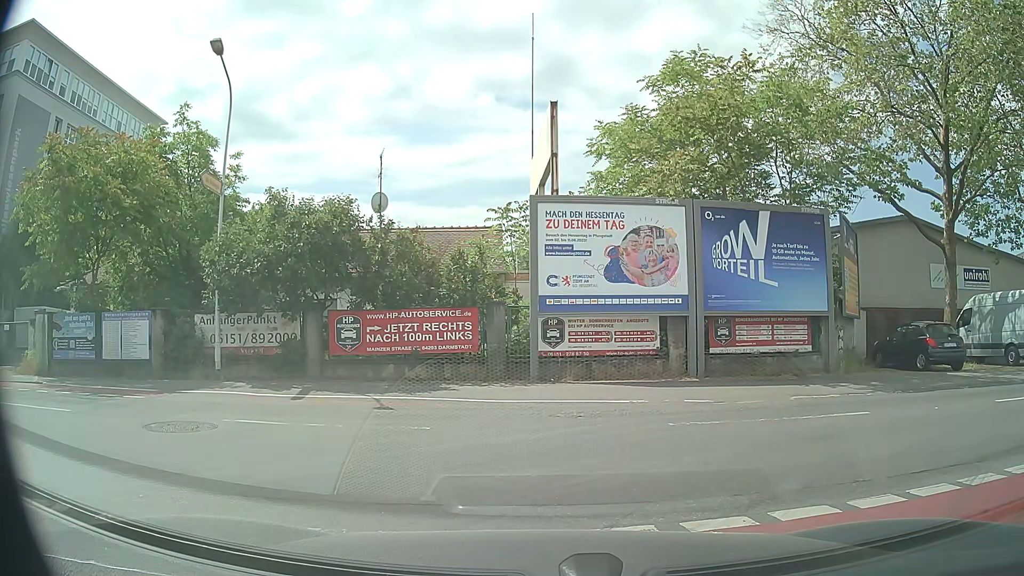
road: tertiary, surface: asphalt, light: Day
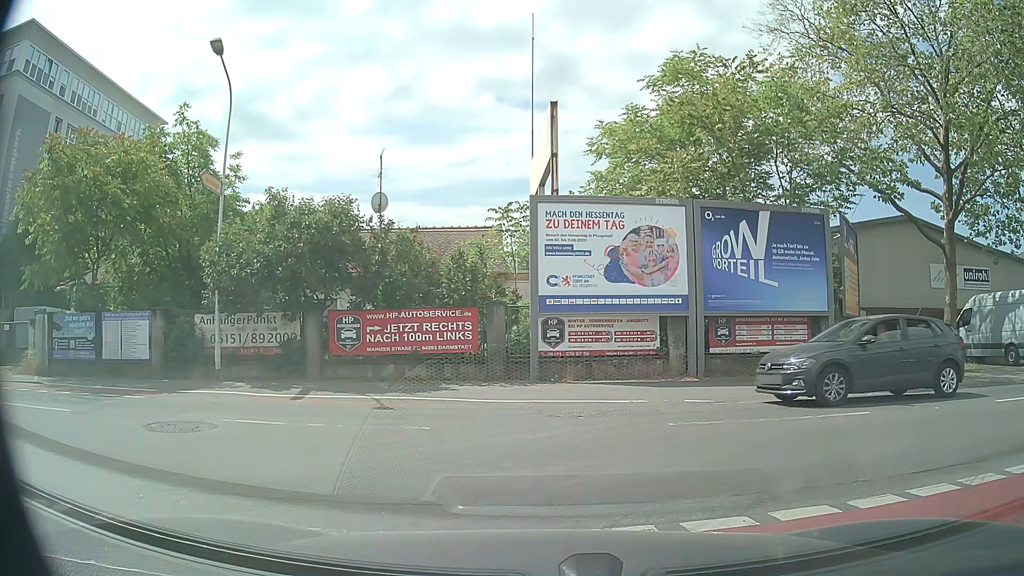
(0.0, 0.0) m; 0°
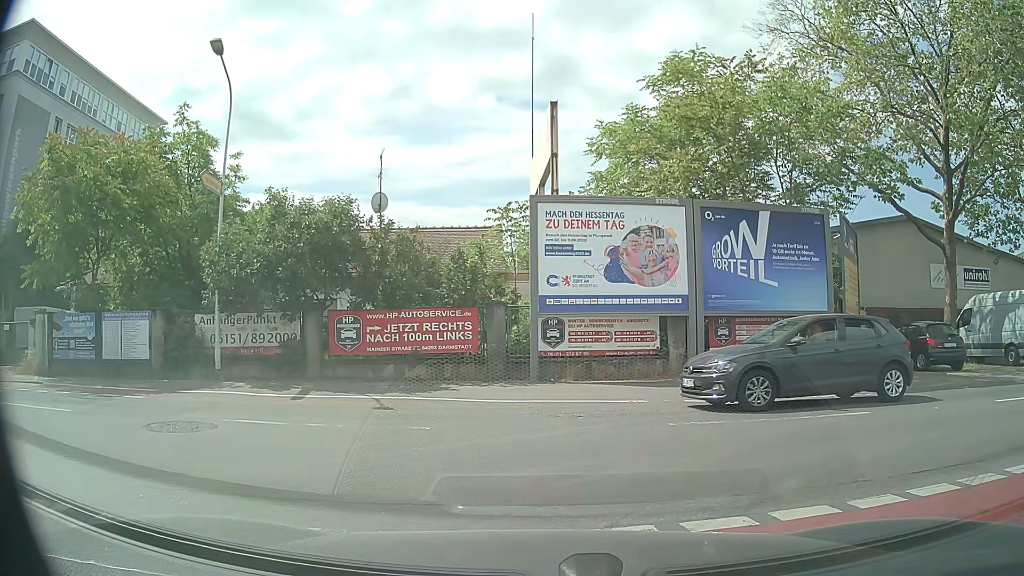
(0.0, 0.0) m; 0°
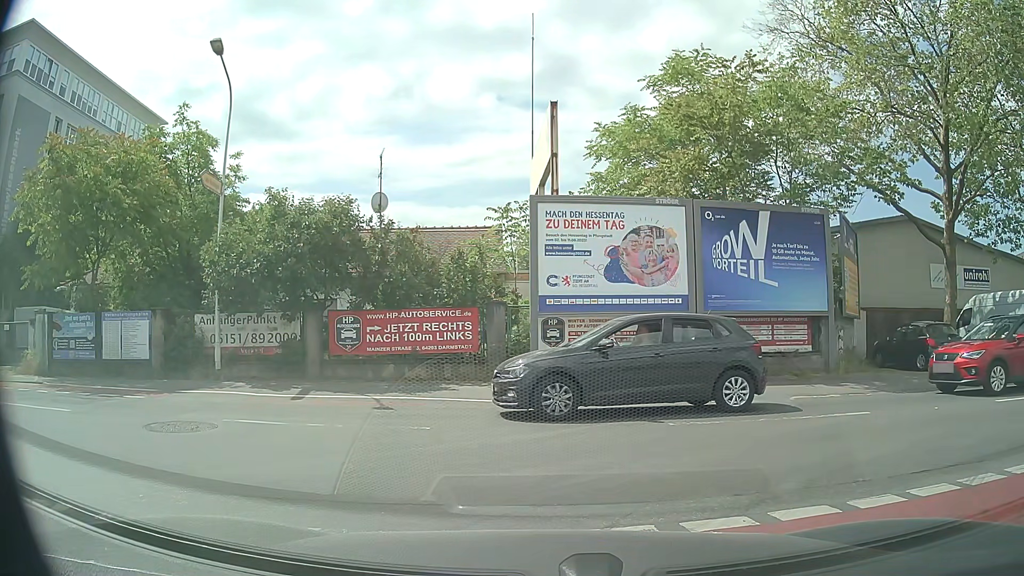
(0.0, 0.0) m; 0°
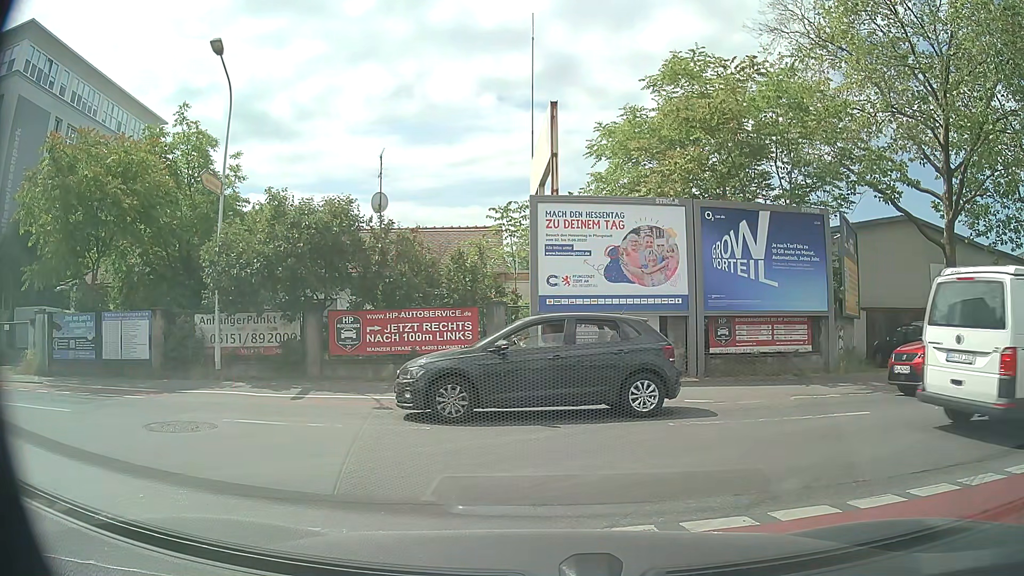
(0.0, 0.0) m; 0°
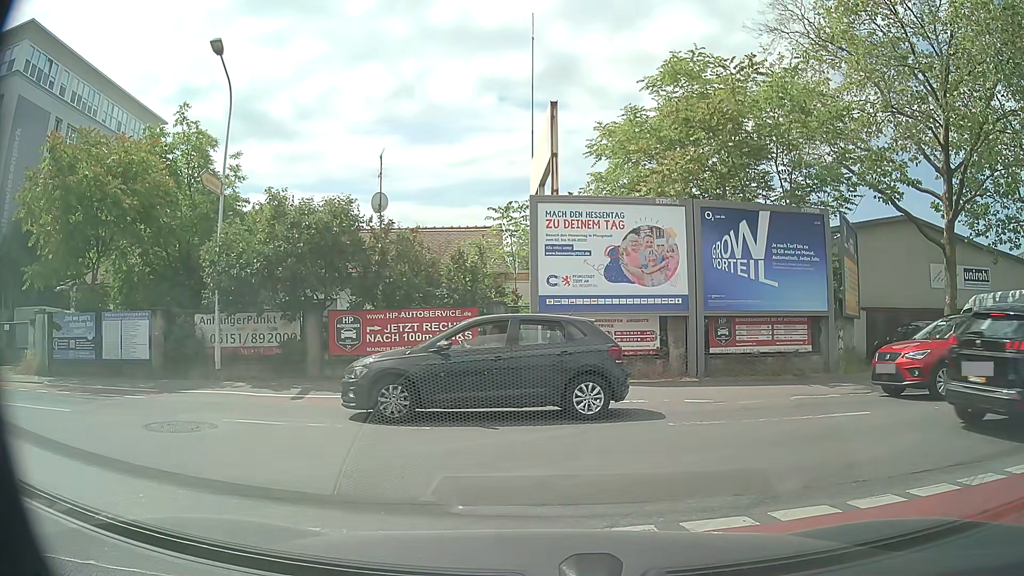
(0.0, 0.0) m; 0°
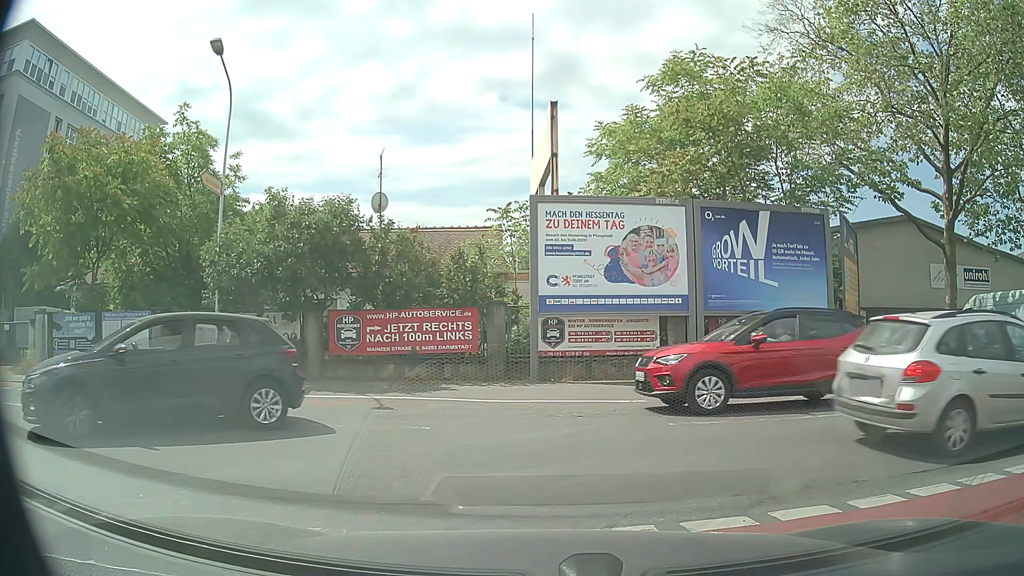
(0.0, 0.0) m; 0°
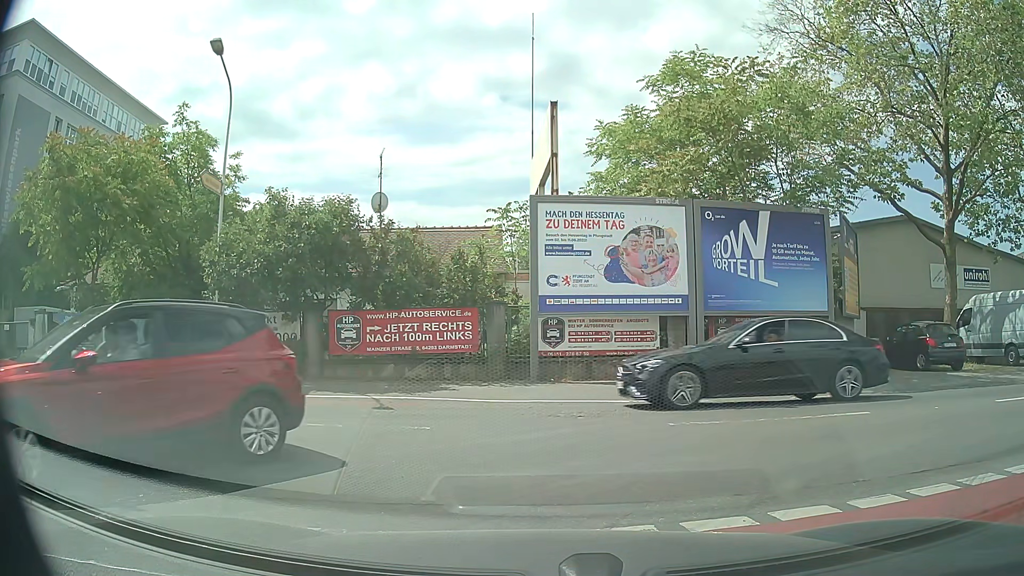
(0.0, 0.0) m; 0°
